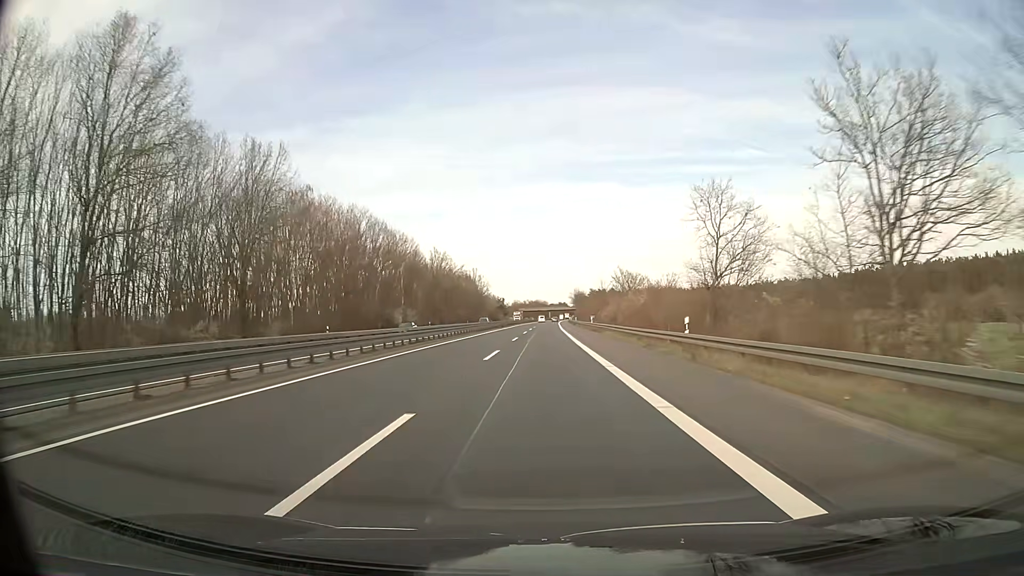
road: trunk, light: Day
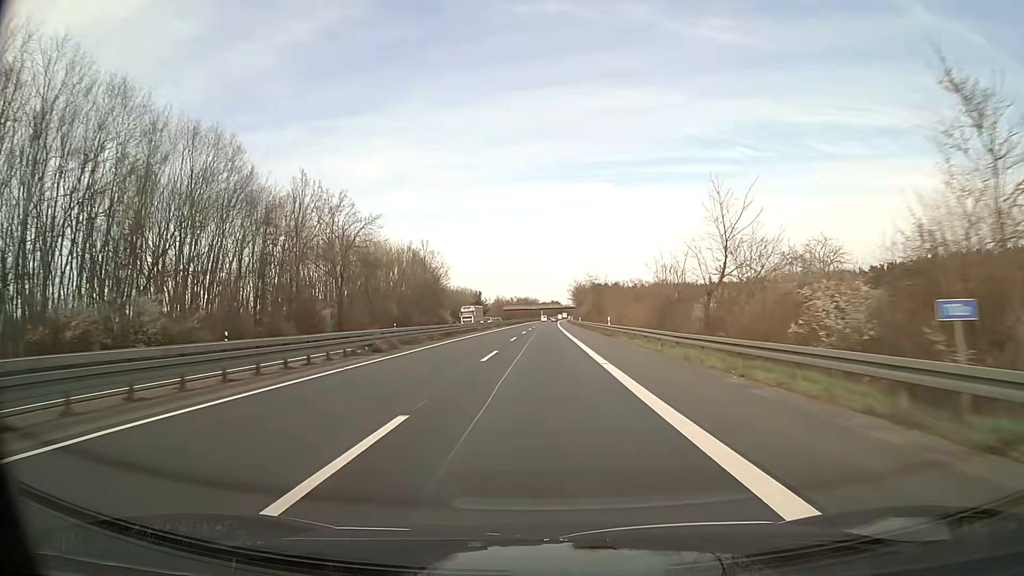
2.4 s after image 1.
(+0.5, +72.3) m; +1°
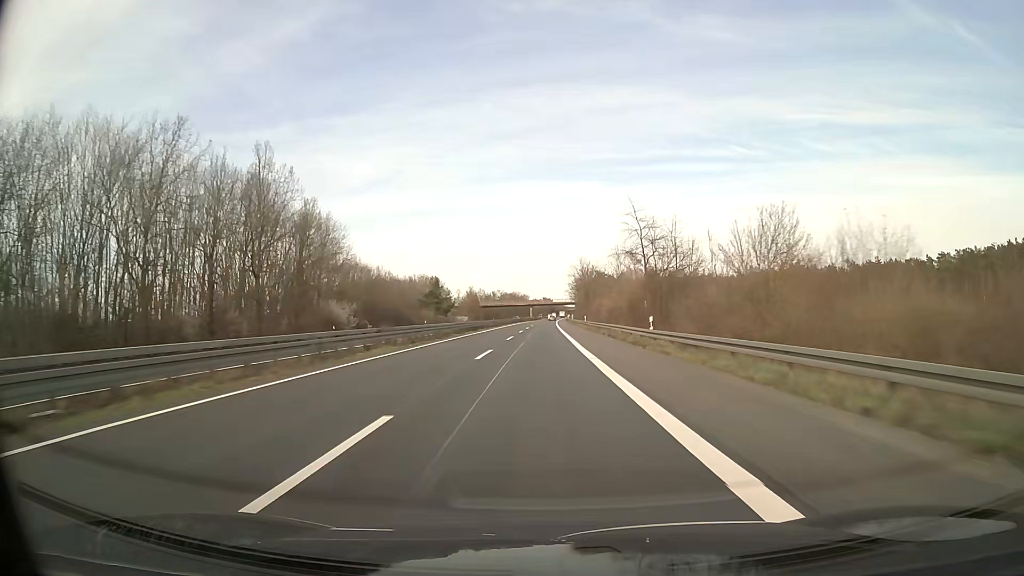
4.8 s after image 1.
(+0.6, +72.4) m; +1°
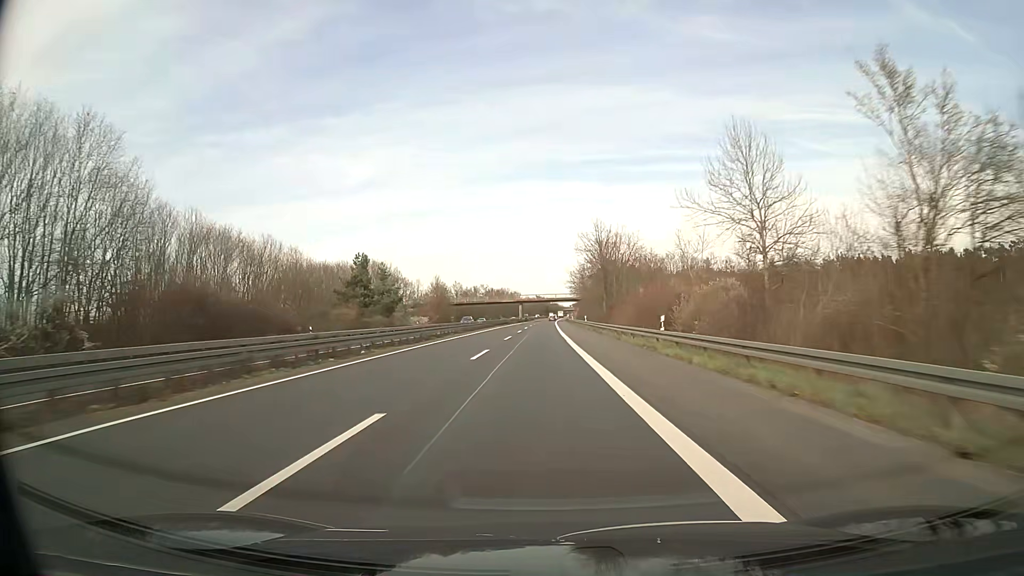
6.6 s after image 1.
(+0.3, +53.9) m; +1°
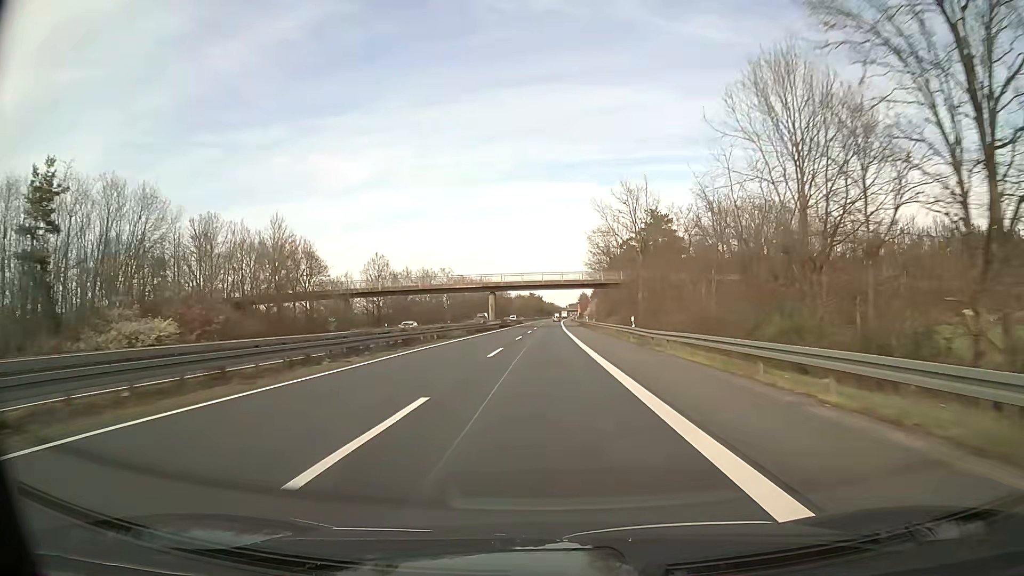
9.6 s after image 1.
(+0.2, +88.2) m; +1°
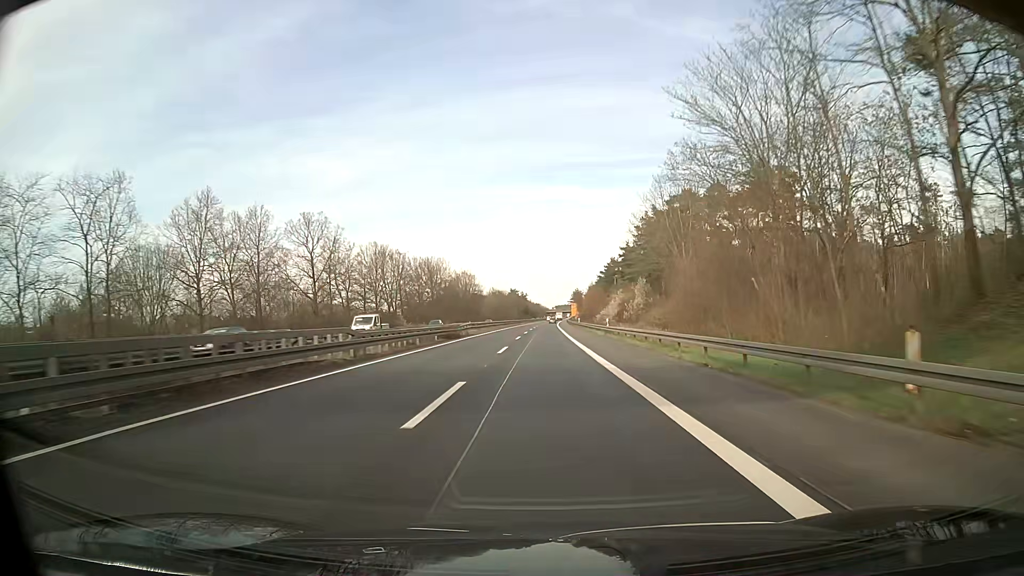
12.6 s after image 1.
(+0.6, +87.2) m; +1°
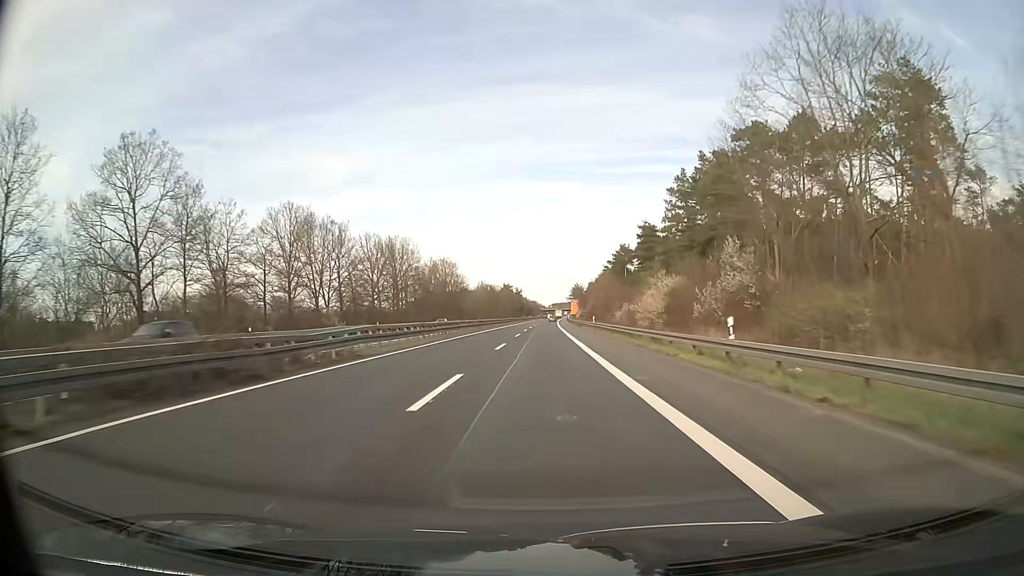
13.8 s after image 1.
(-0.2, +34.8) m; +1°
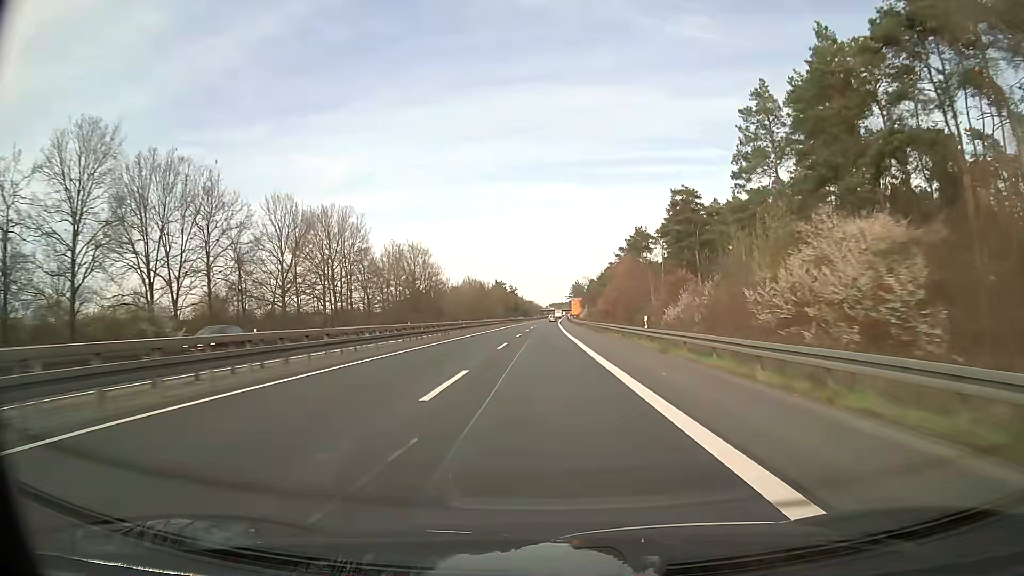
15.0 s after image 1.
(0.0, +34.8) m; 0°
(0, +10) (0, +20) (0, +30) (0, +40) (0, +50) (0, +60) (0, +70) (0, +80) (0, +90) (+1, +100) m
